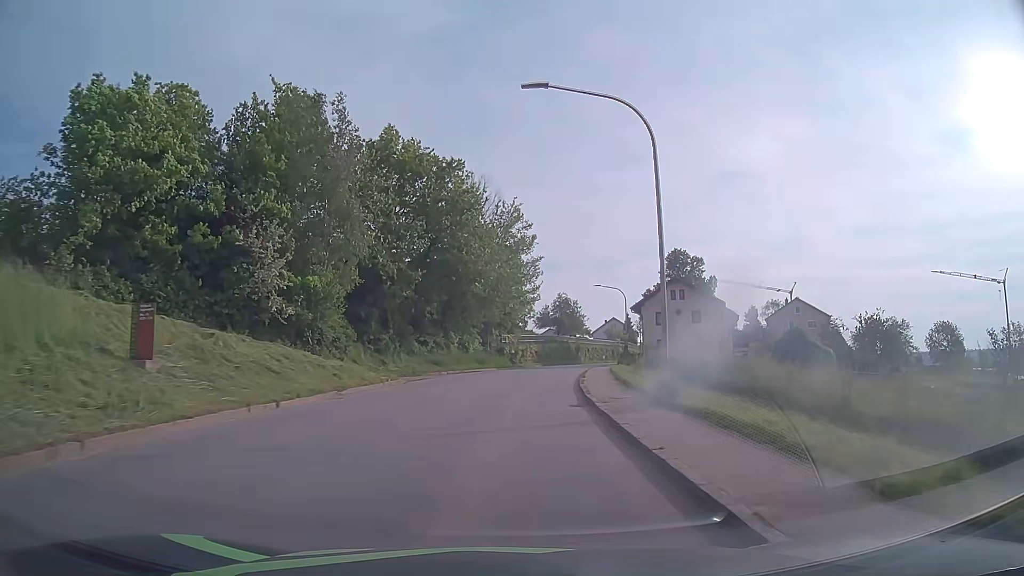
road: tertiary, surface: asphalt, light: Day
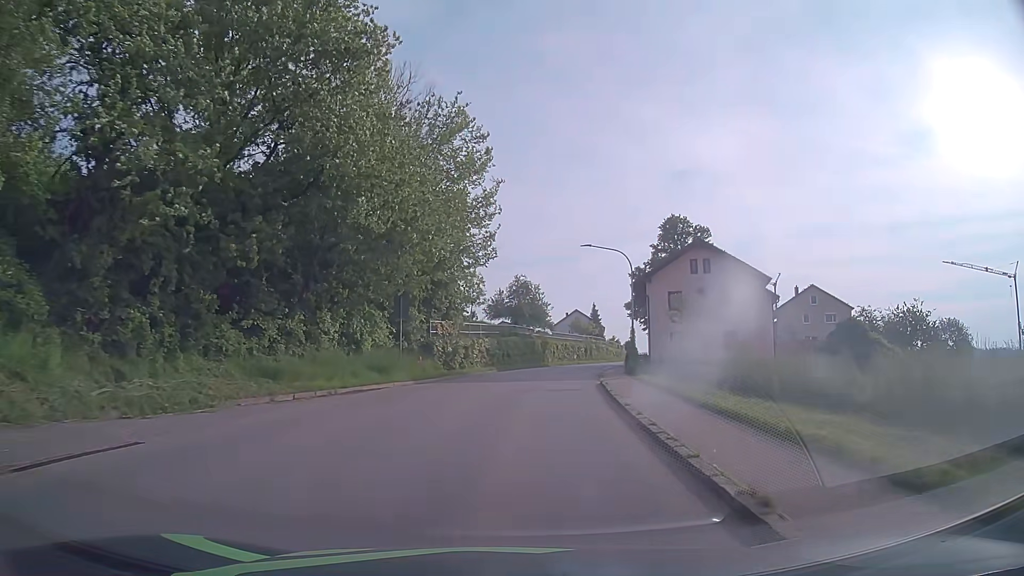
(+0.7, +23.3) m; +4°
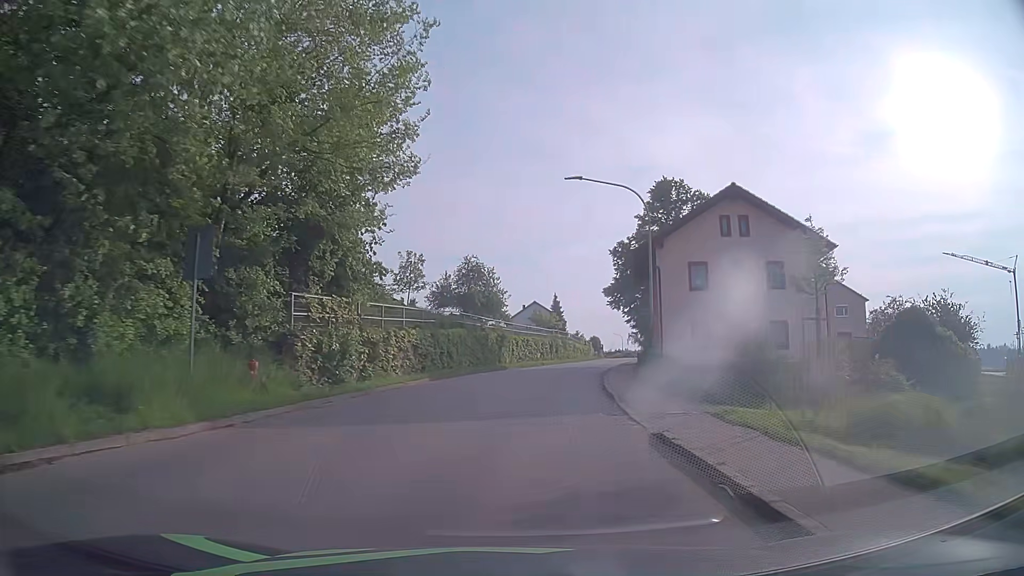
(+0.5, +15.5) m; +4°
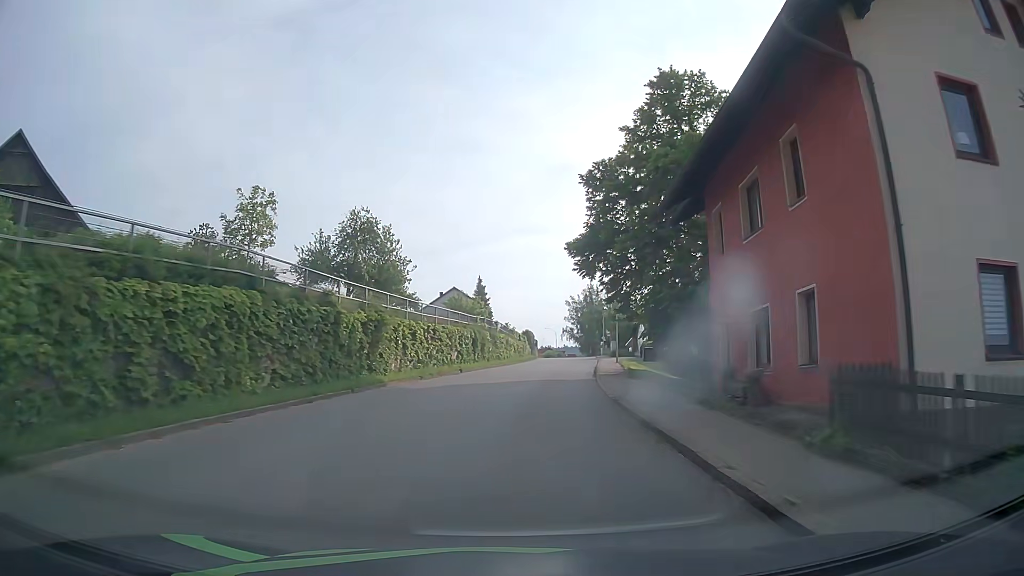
(+1.3, +23.4) m; +7°
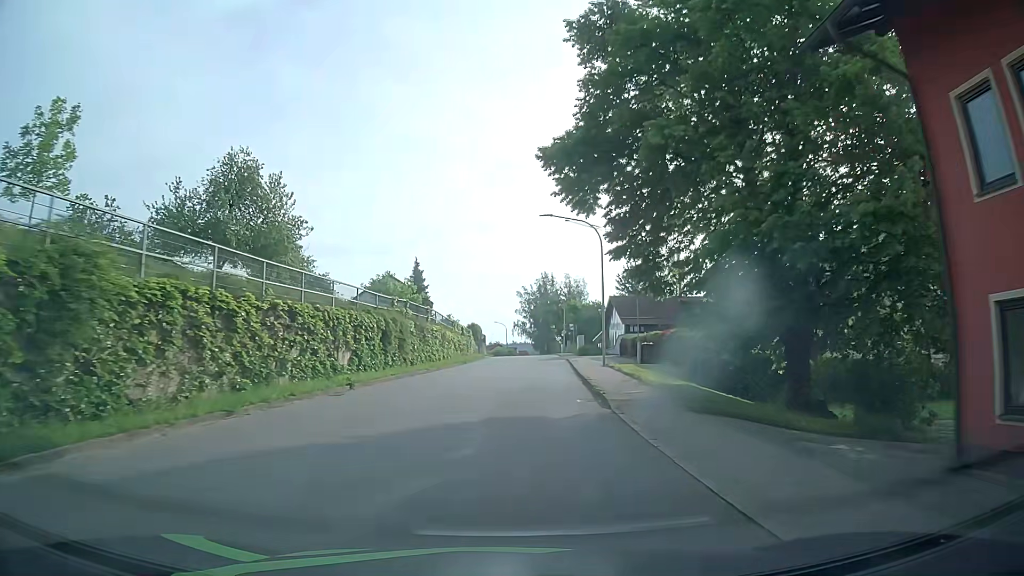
(+0.5, +15.5) m; +4°
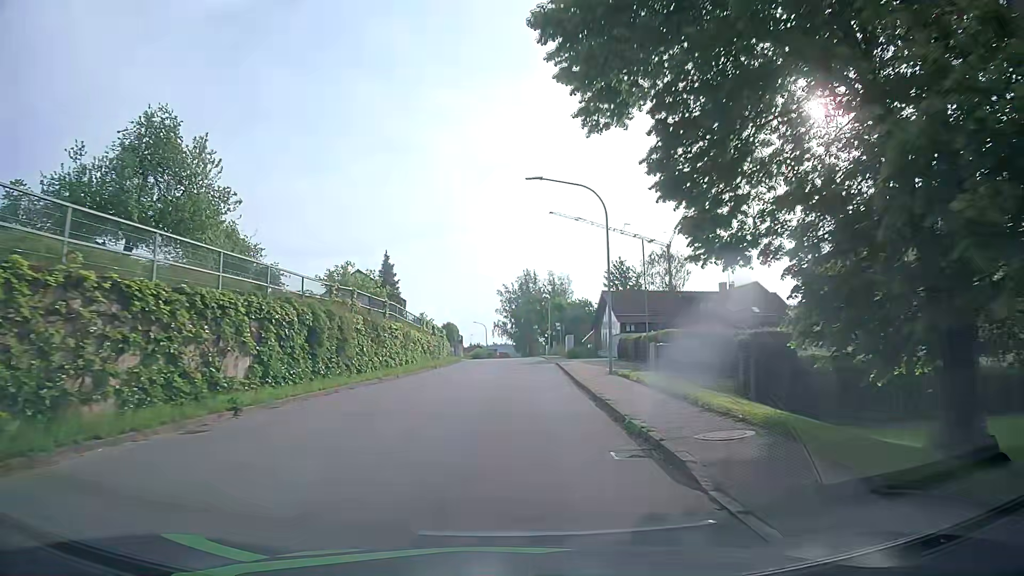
(+0.1, +7.6) m; +2°
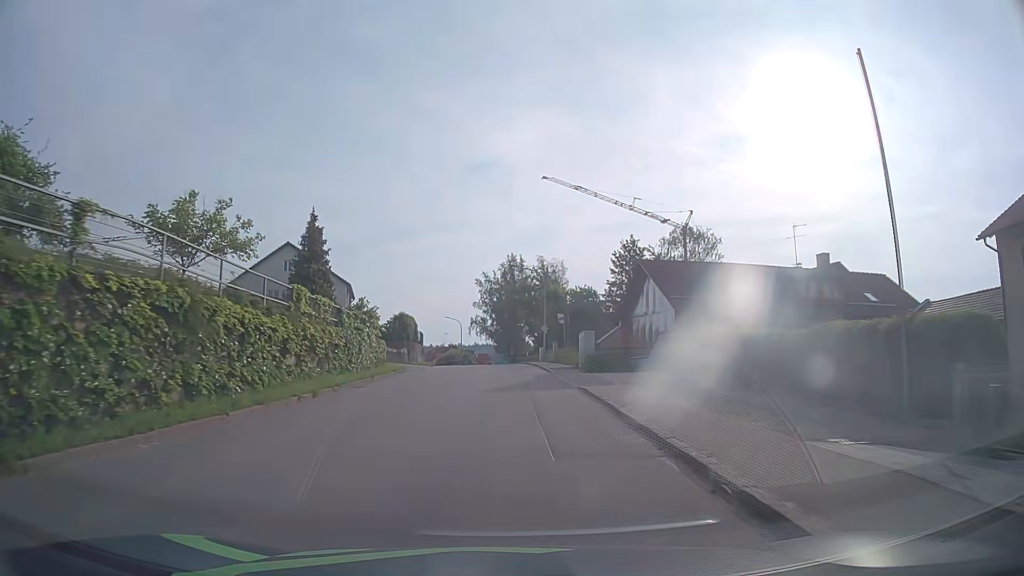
(+0.3, +22.2) m; +2°
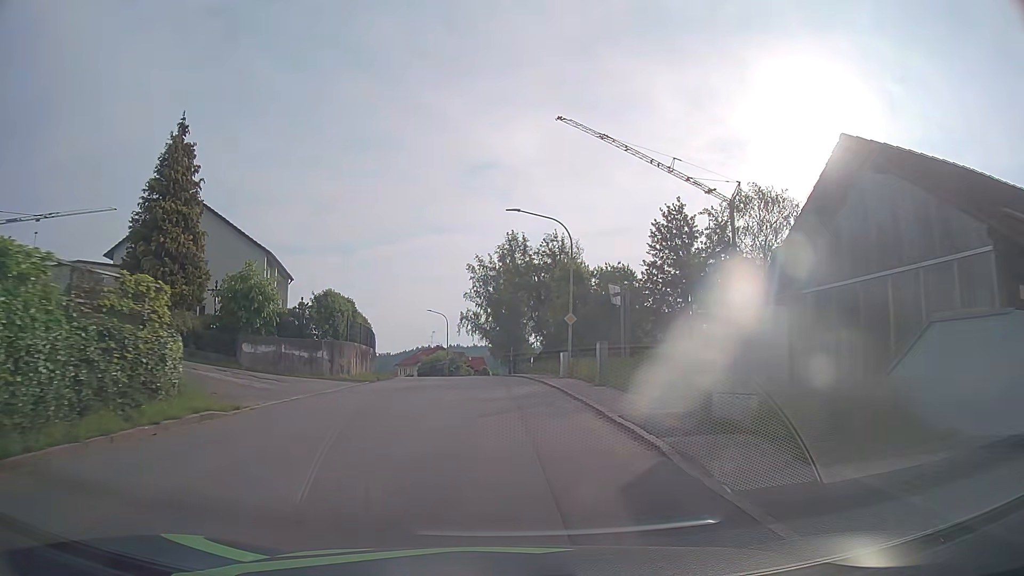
(0.0, +22.1) m; 0°
(0, +10) (0, +20) (-1, +30) (-2, +40) (-3, +50) (-5, +60) (-8, +69) (-10, +79) (-13, +89) (-16, +98) m
